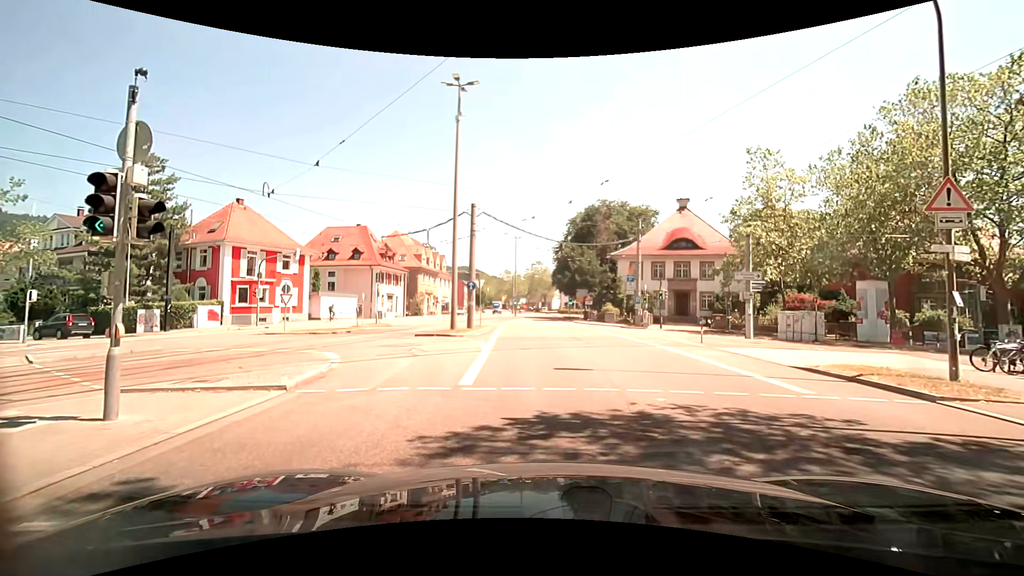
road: secondary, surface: asphalt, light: Day
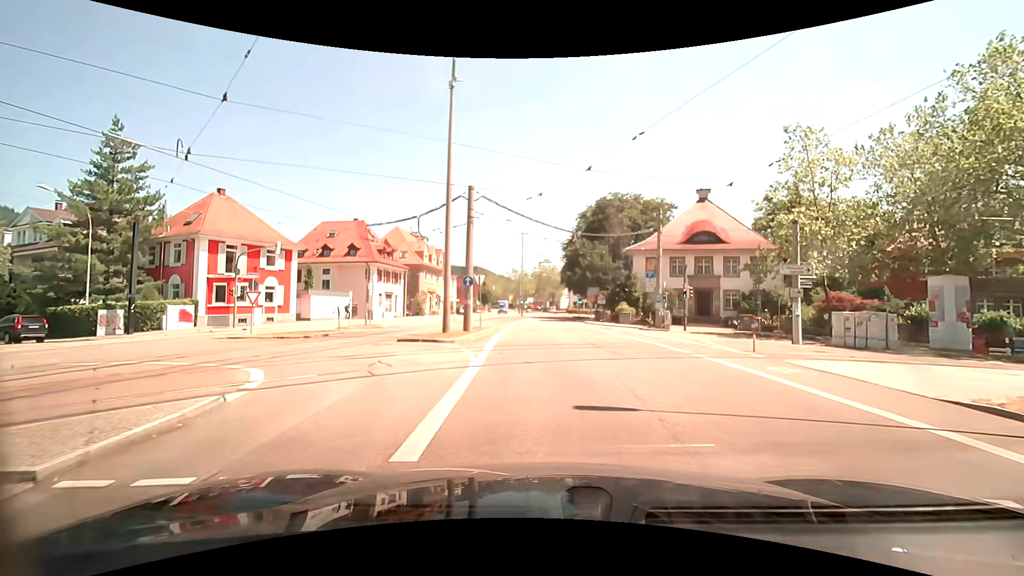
(-0.1, +4.5) m; -1°
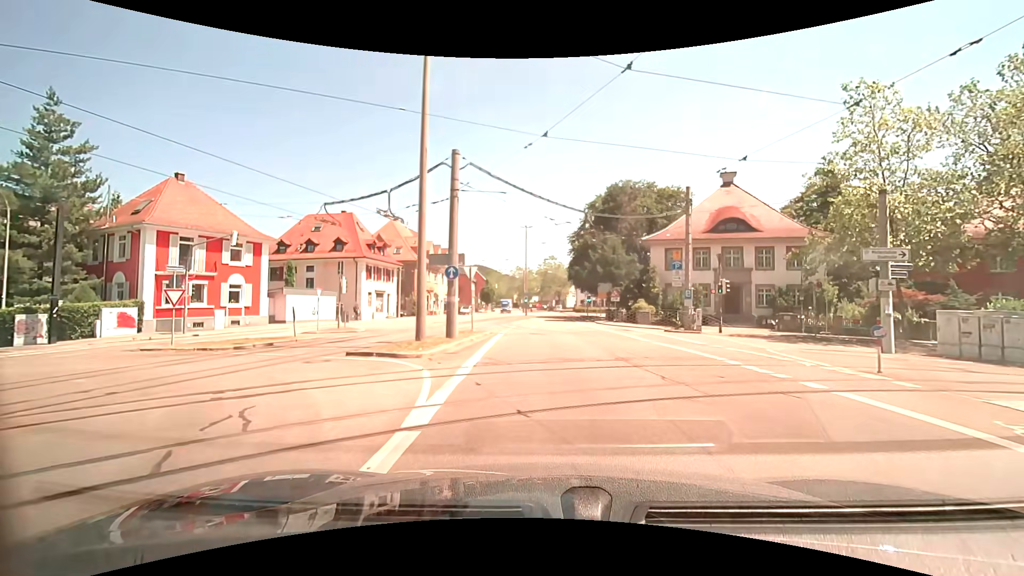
(-0.1, +6.1) m; 0°
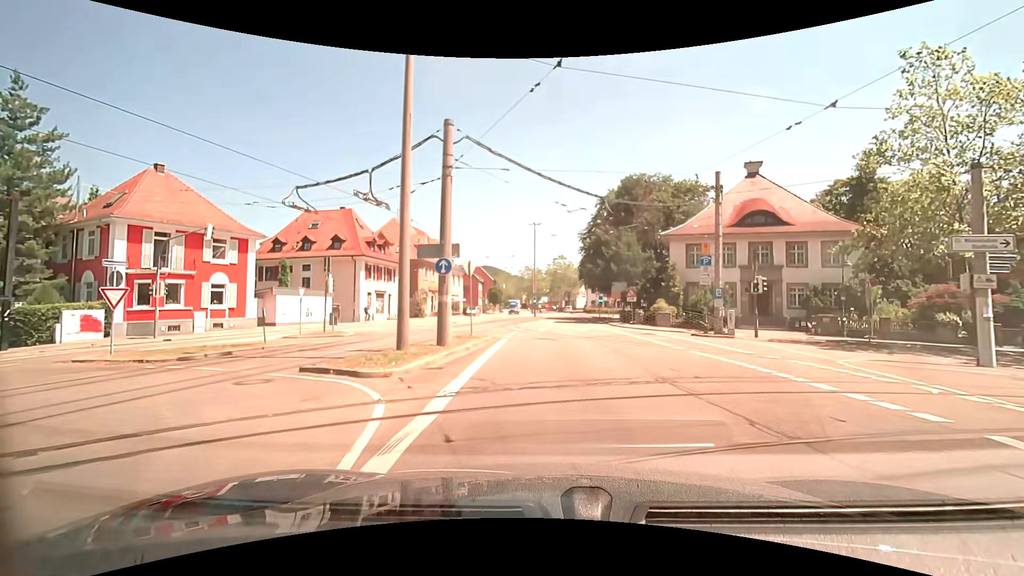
(-0.1, +3.5) m; -2°
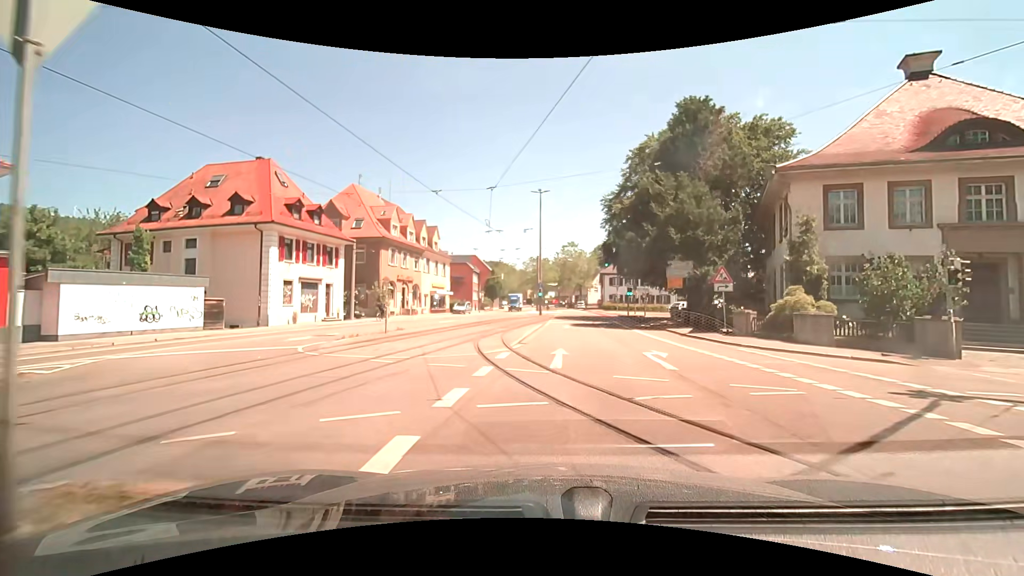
(-0.4, +19.6) m; -2°
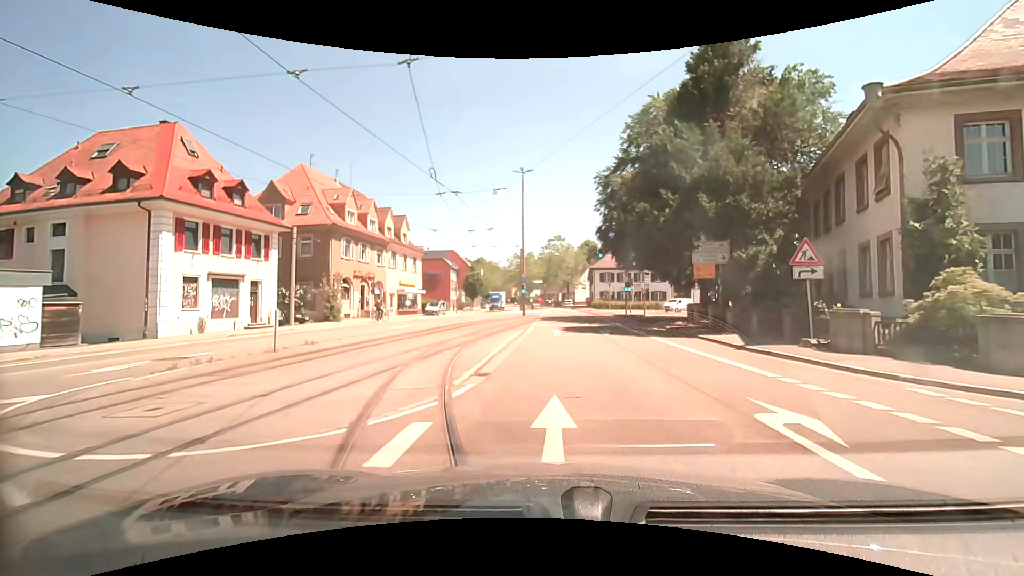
(+0.3, +8.4) m; +2°
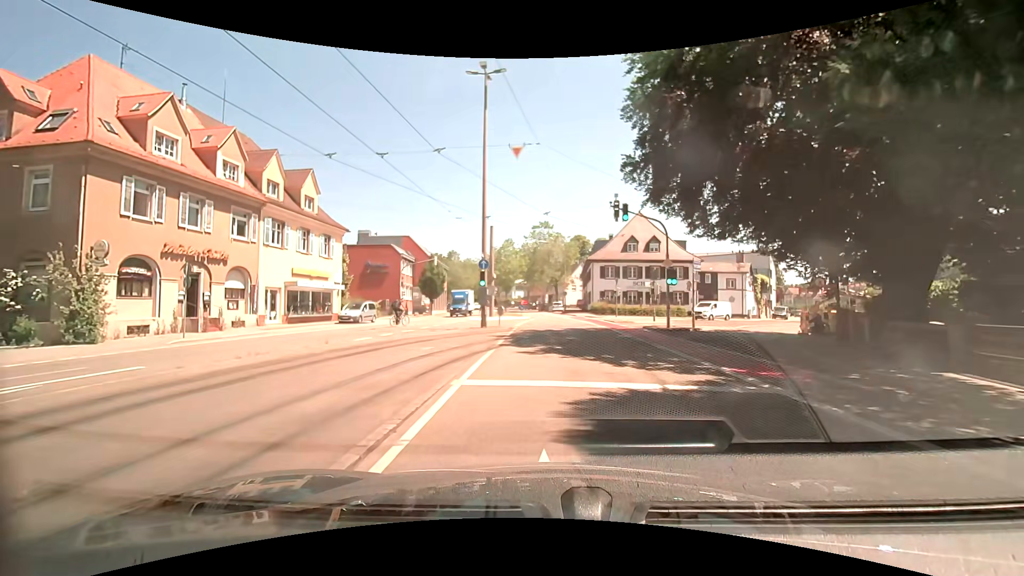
(+0.6, +21.7) m; +2°
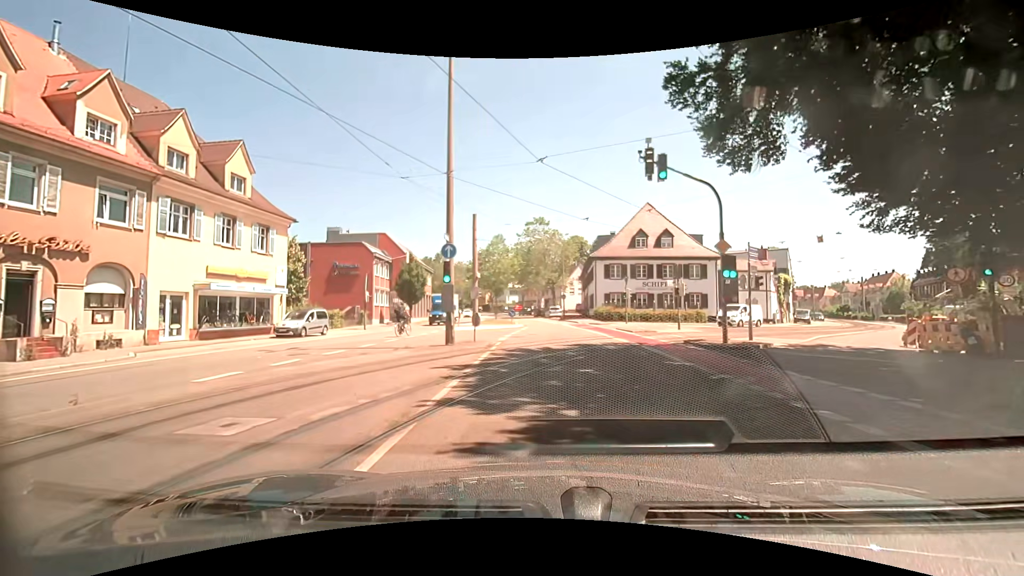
(0.0, +8.8) m; +1°
(0, +10) (0, +20) (0, +30) (0, +40) (-1, +50) (-2, +60) (-4, +70) (-6, +80) (-8, +89) (-10, +99) m
